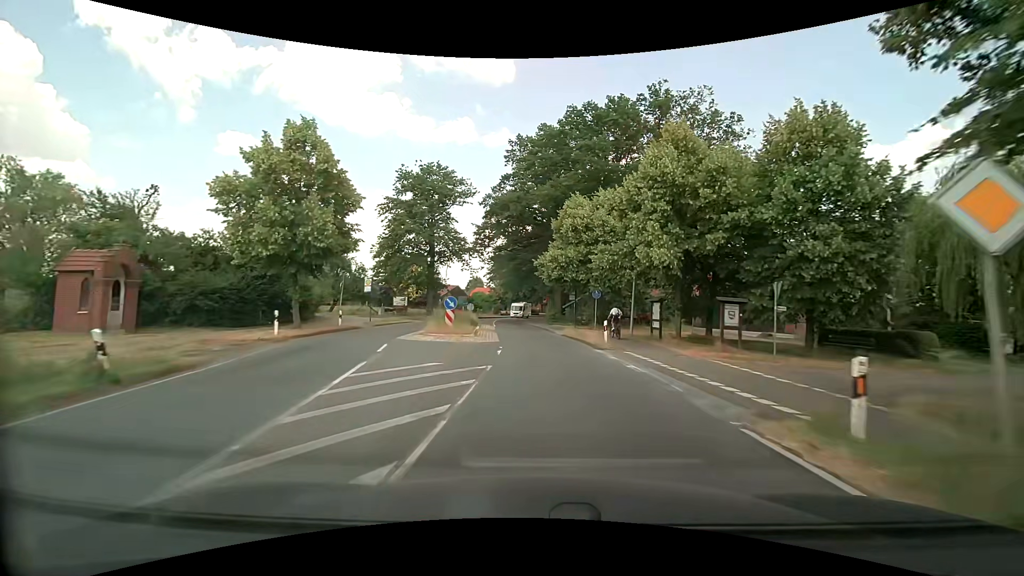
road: secondary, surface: asphalt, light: Day
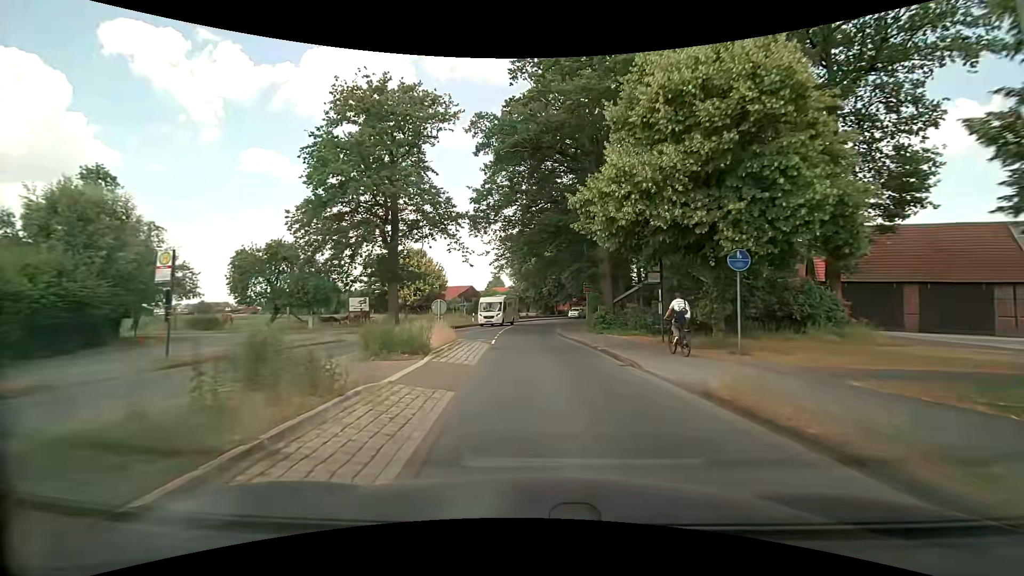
(-0.4, +22.5) m; -3°
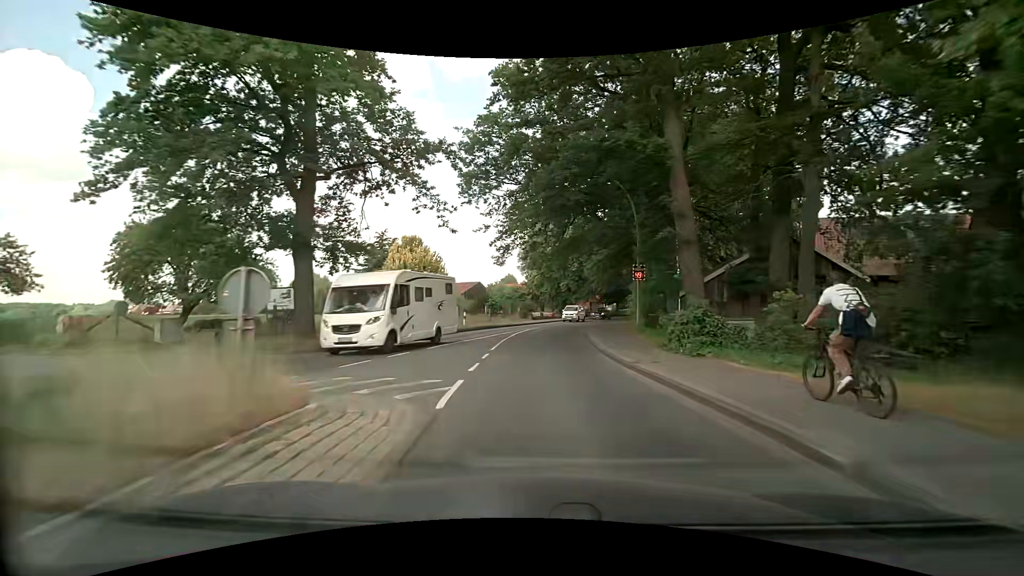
(-0.1, +15.0) m; -1°
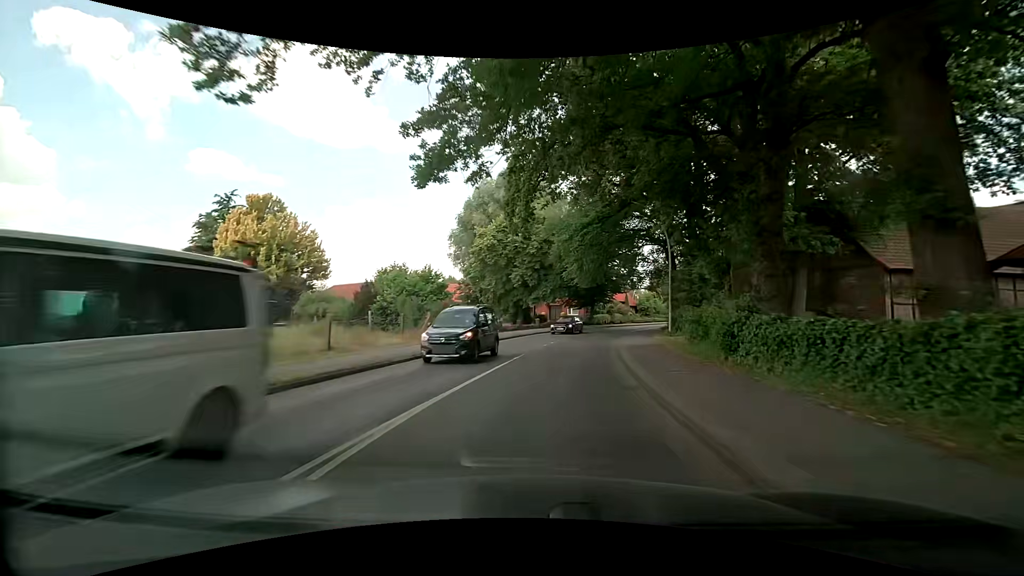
(+0.6, +29.8) m; +5°
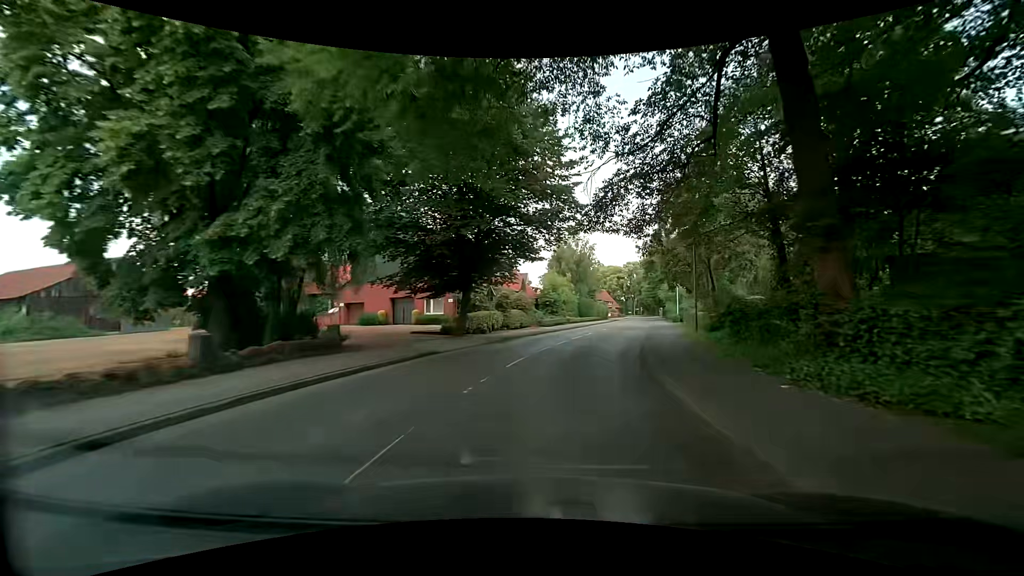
(+4.3, +37.0) m; +13°
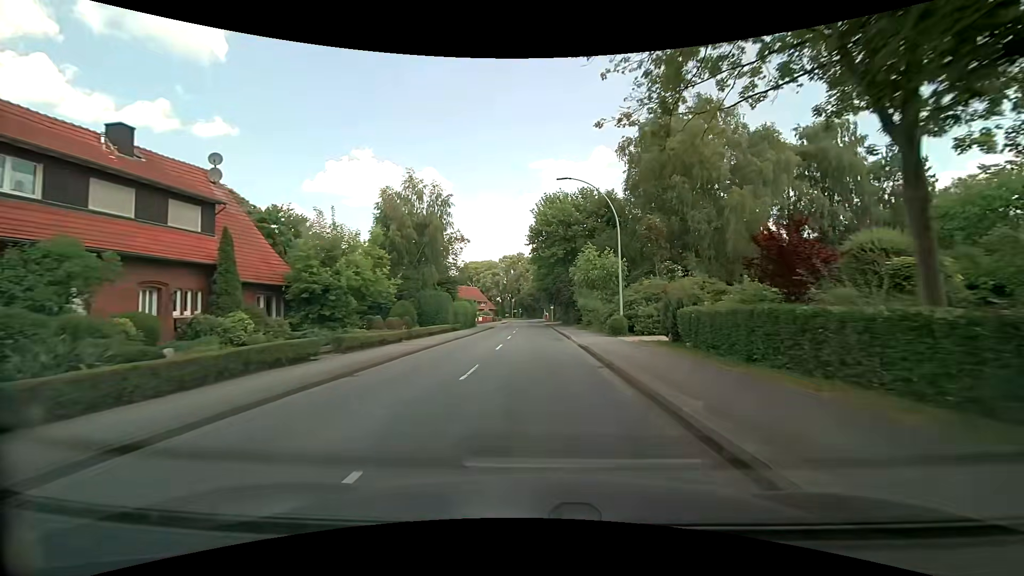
(+5.8, +37.0) m; +14°
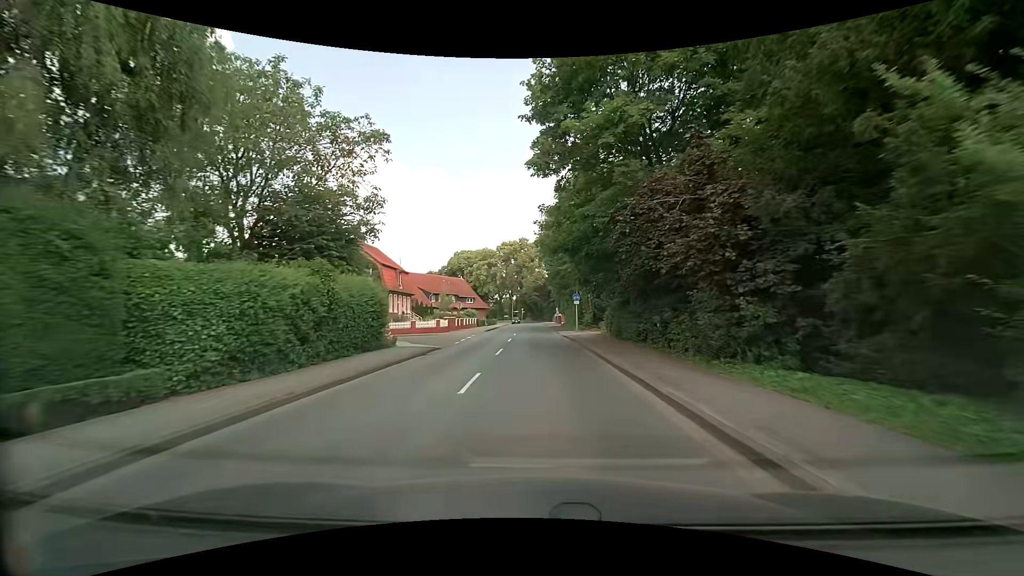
(-0.1, +37.7) m; -1°
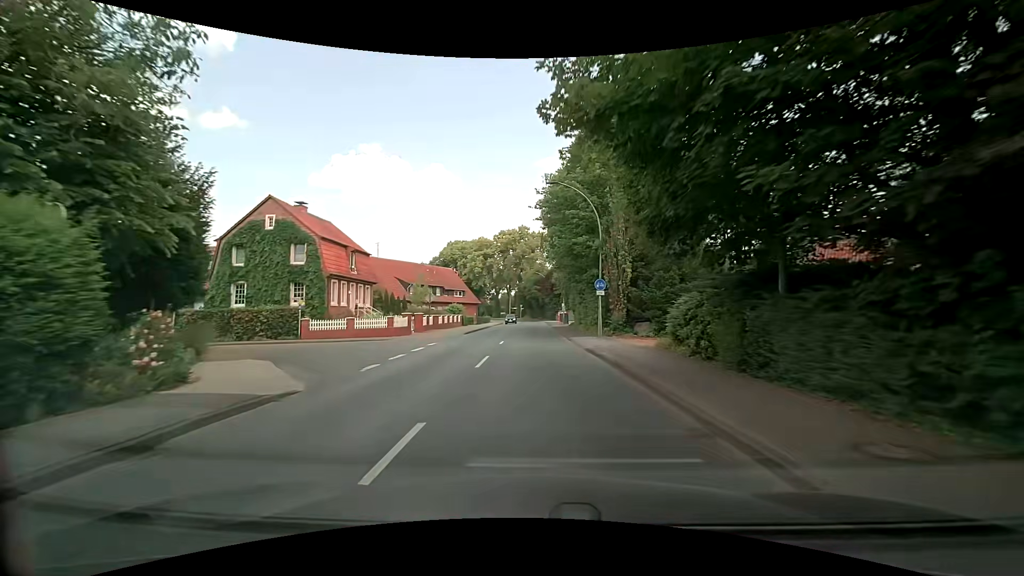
(+0.1, +14.8) m; 0°
(0, +10) (0, +20) (0, +30) (0, +40) (0, +50) (0, +60) (0, +70) (0, +80) (-1, +90) (-2, +100) m
